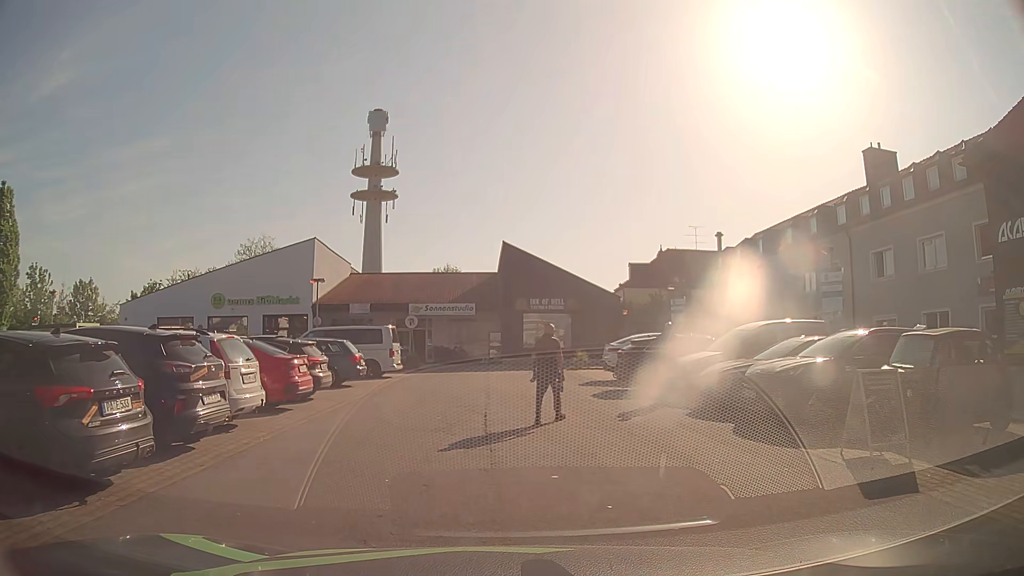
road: service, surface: asphalt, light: Day
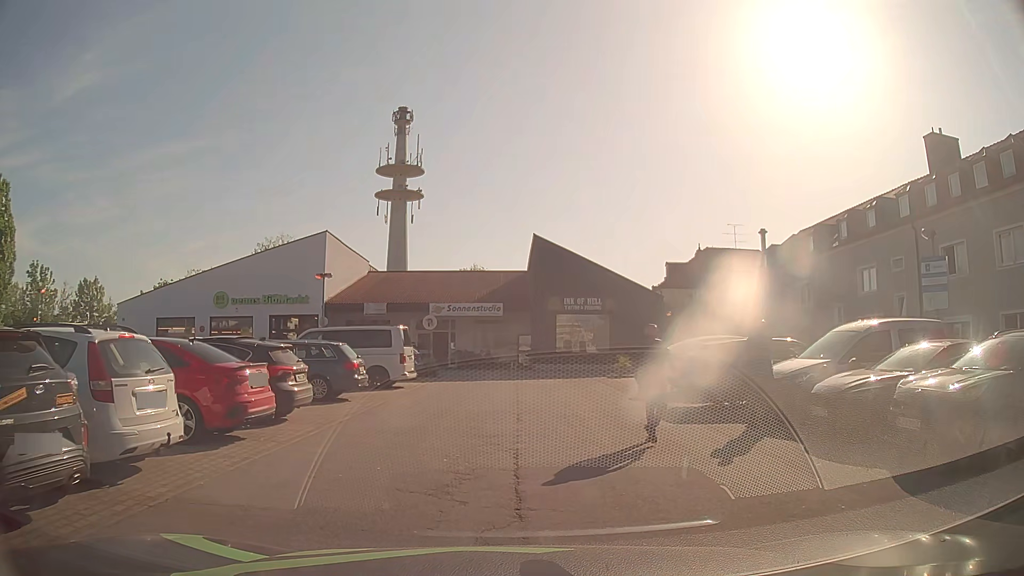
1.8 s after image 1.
(0.0, +4.0) m; -2°
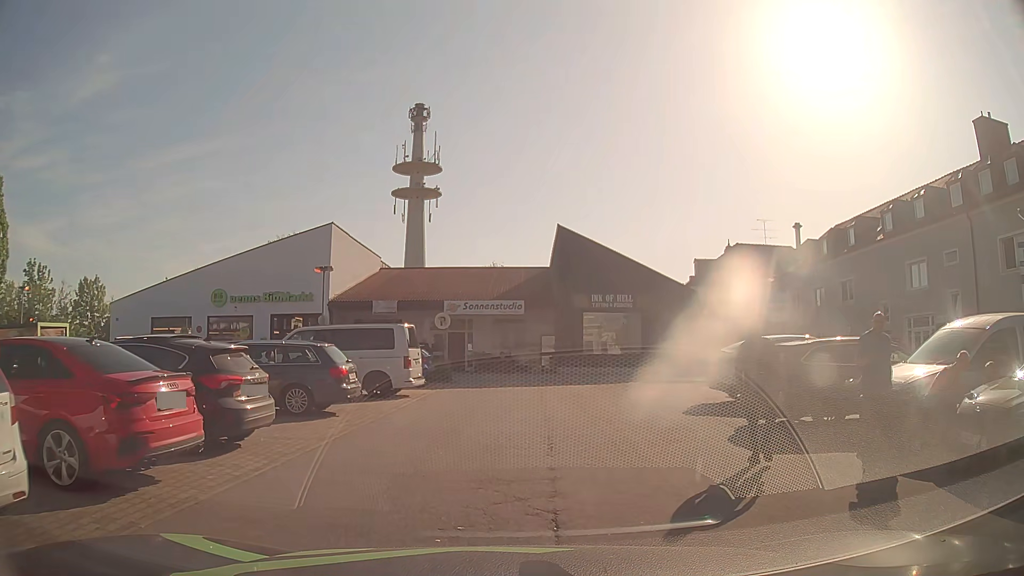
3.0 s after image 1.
(0.0, +3.3) m; -2°
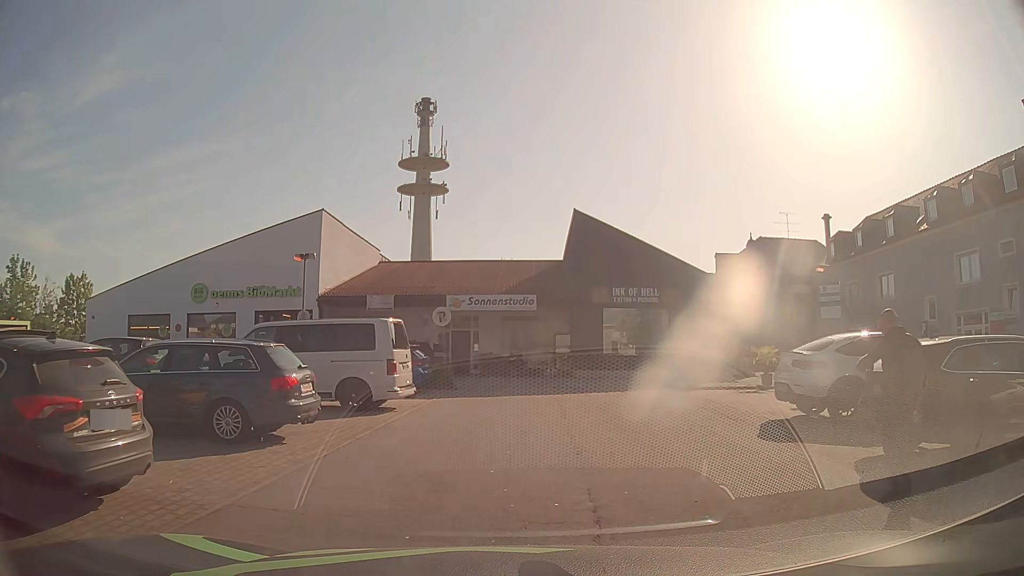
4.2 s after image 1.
(0.0, +3.8) m; 0°
